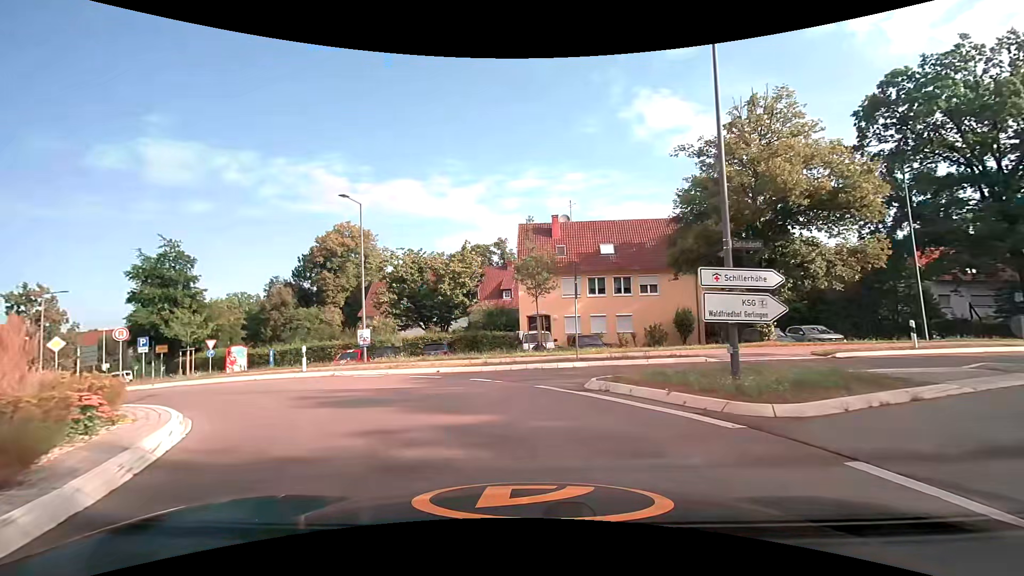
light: Day
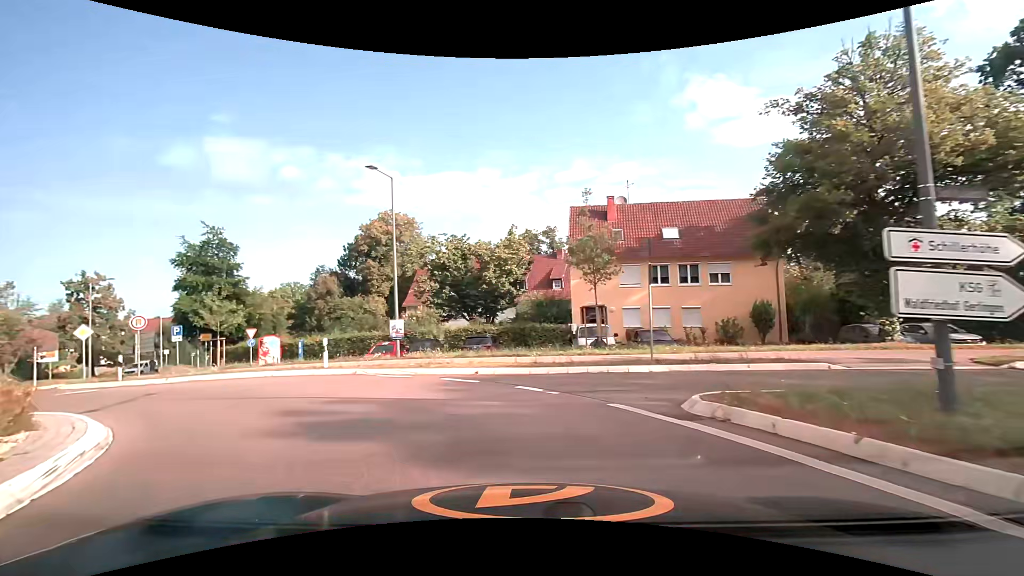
(-0.1, +3.5) m; -5°
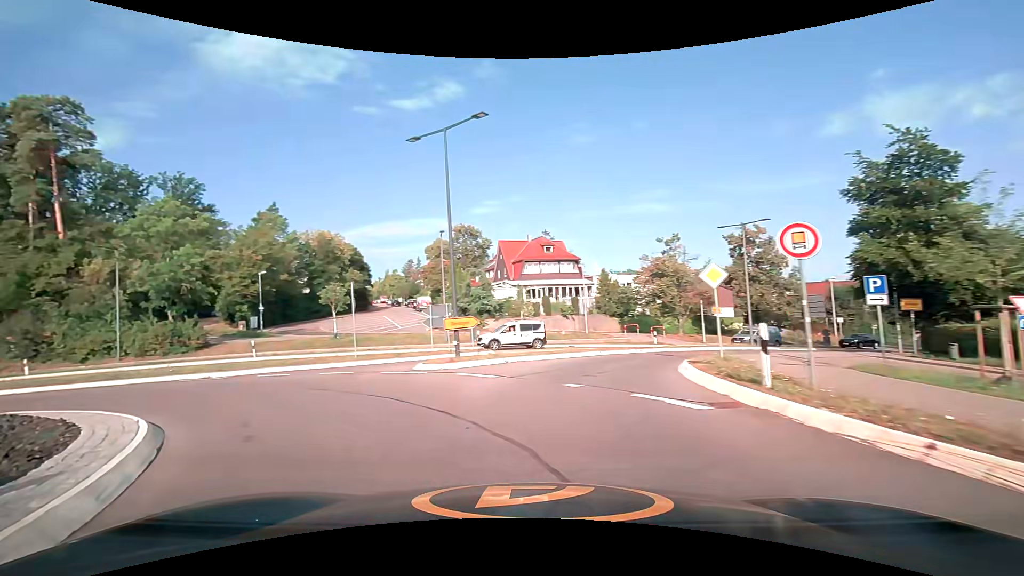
(-9.1, +15.2) m; -66°
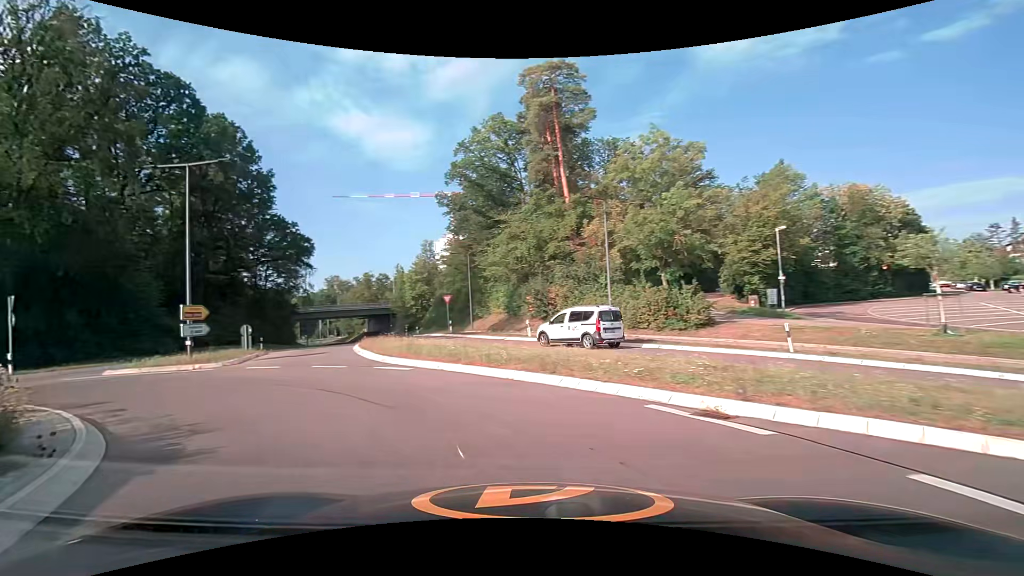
(-6.9, +13.6) m; -53°
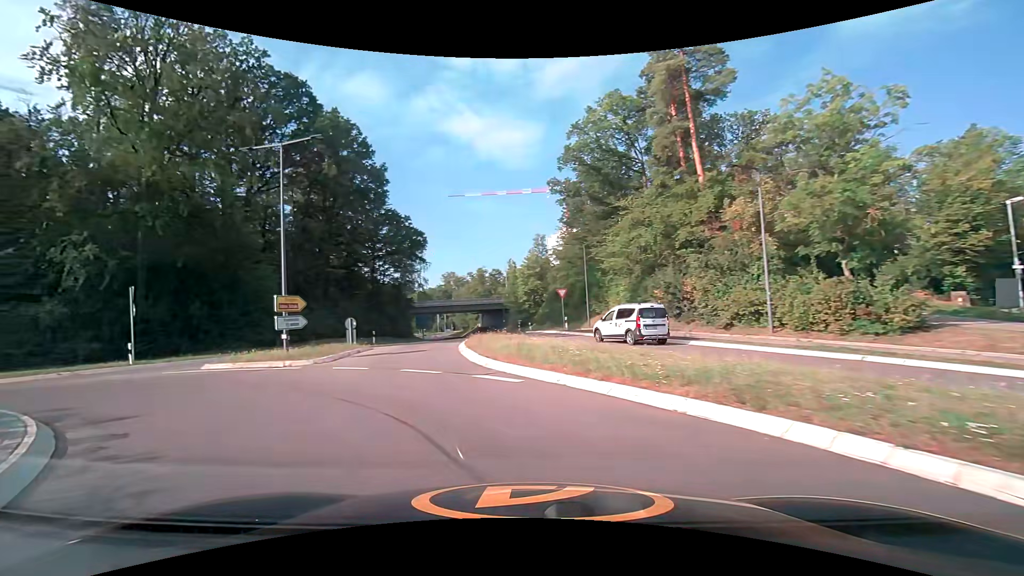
(-0.5, +4.0) m; -13°
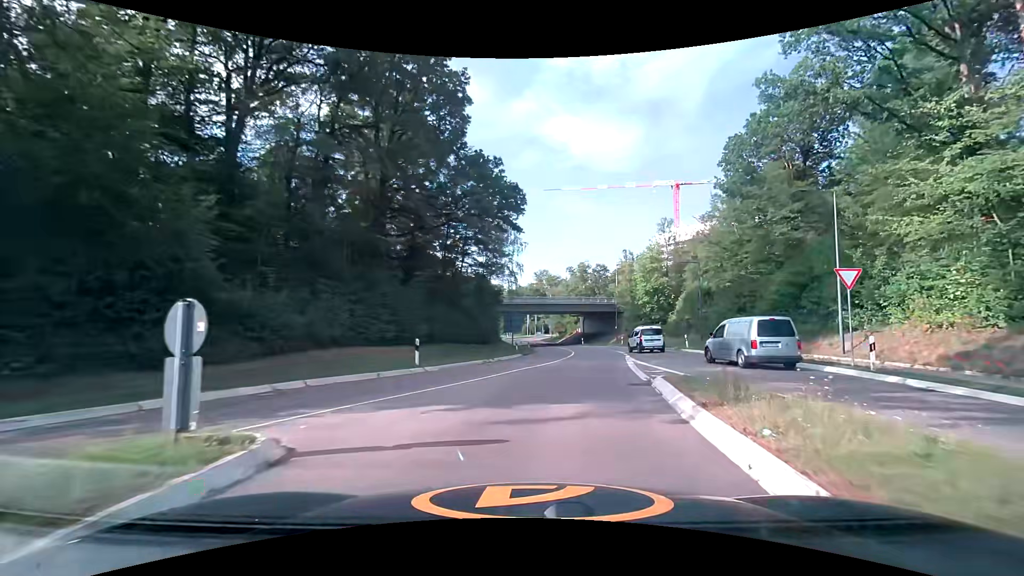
(-5.0, +21.2) m; -13°
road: secondary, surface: asphalt
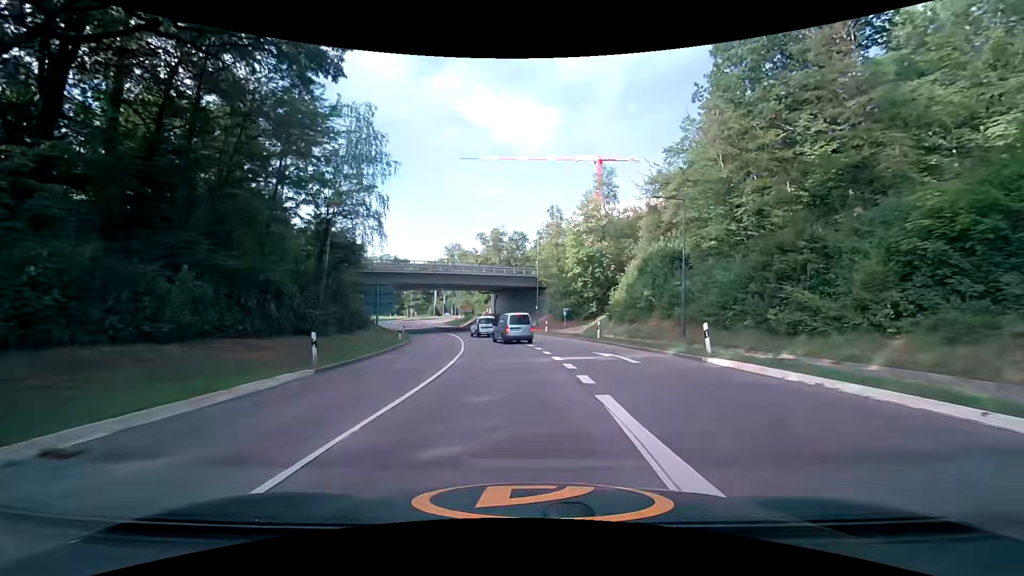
(+3.0, +21.9) m; +10°
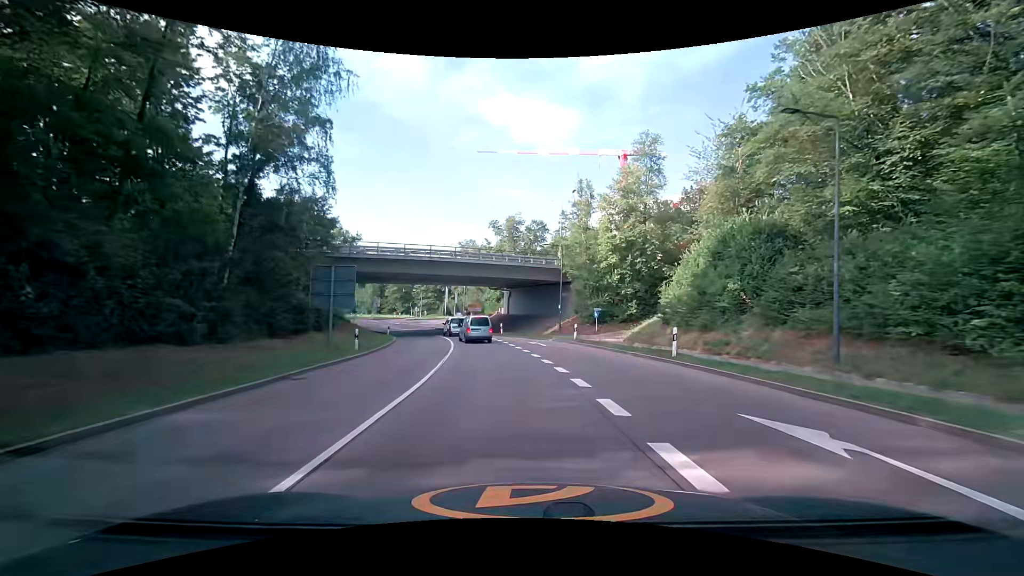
(-0.2, +12.3) m; -2°
